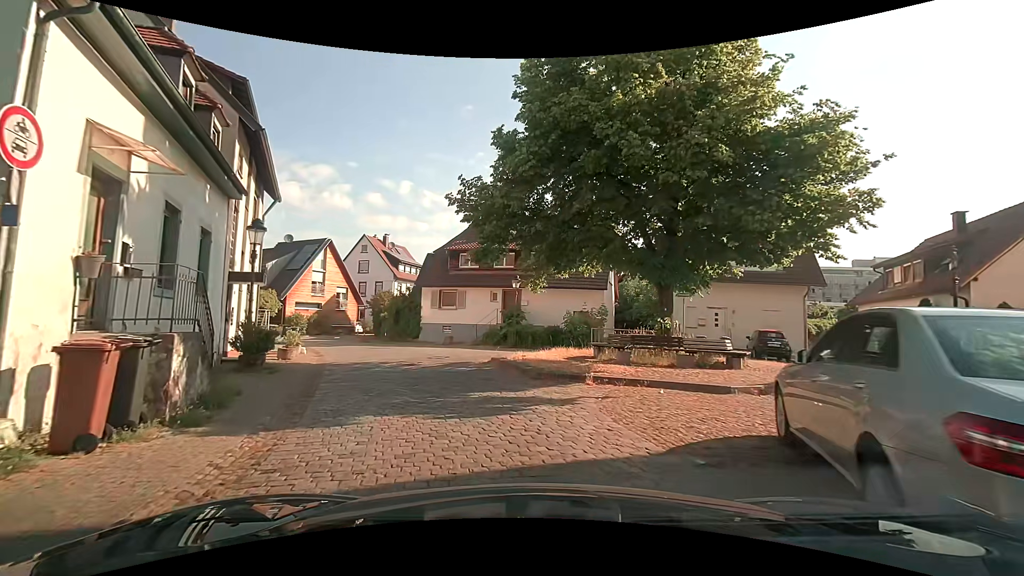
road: residential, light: Day
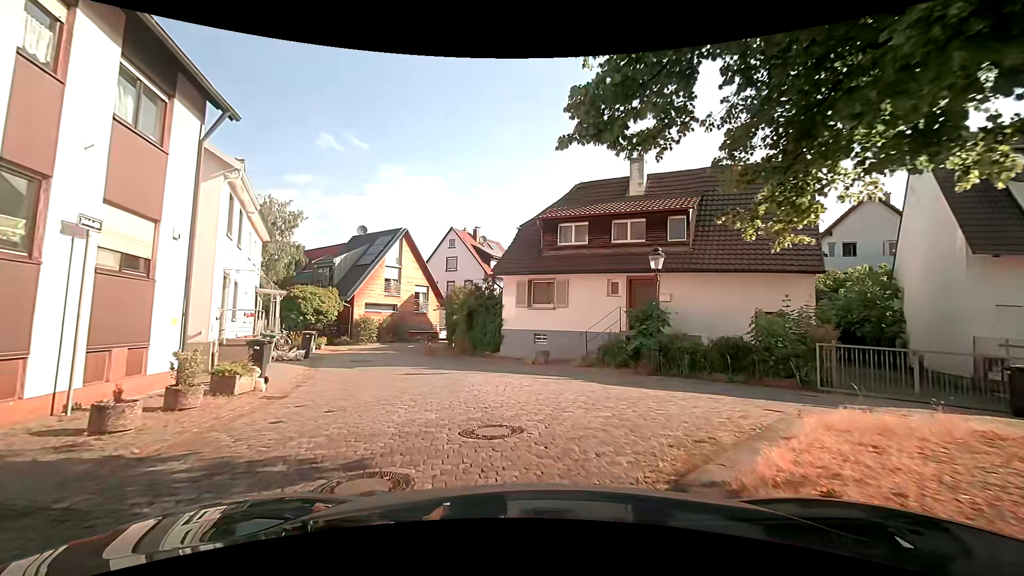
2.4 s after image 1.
(-1.1, +11.3) m; -12°
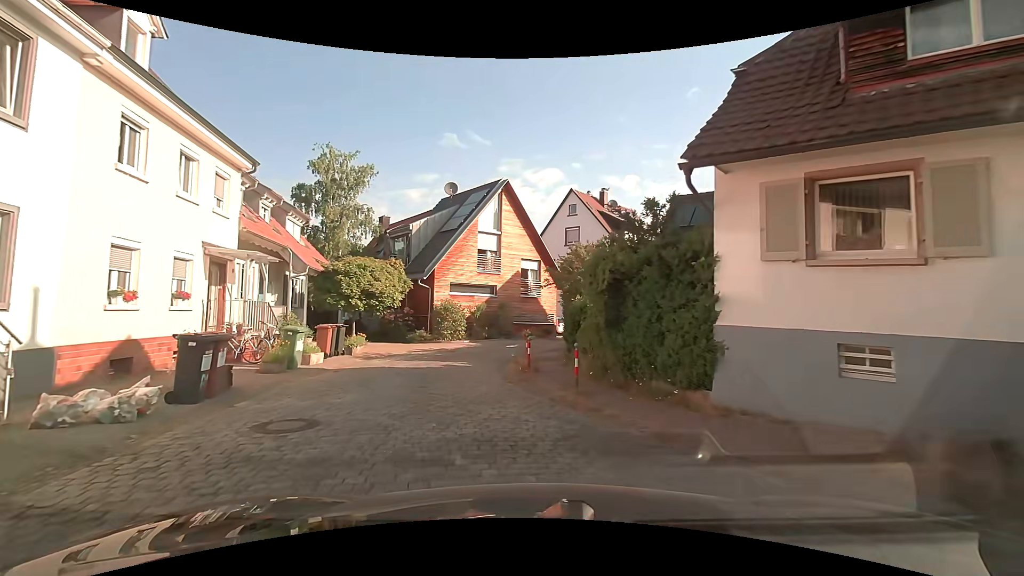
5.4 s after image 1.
(-1.7, +14.0) m; -14°
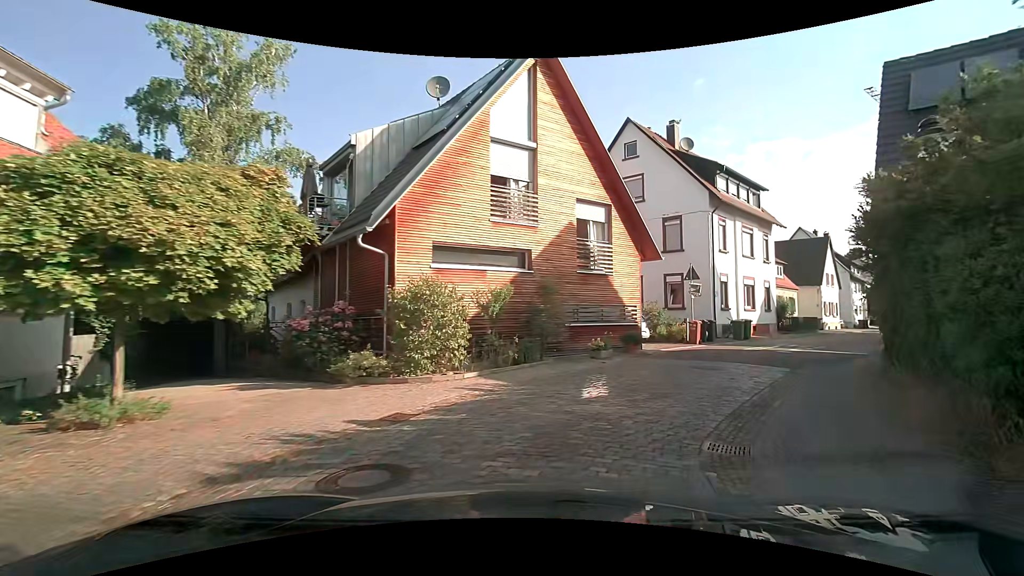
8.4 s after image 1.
(-2.0, +16.2) m; -3°
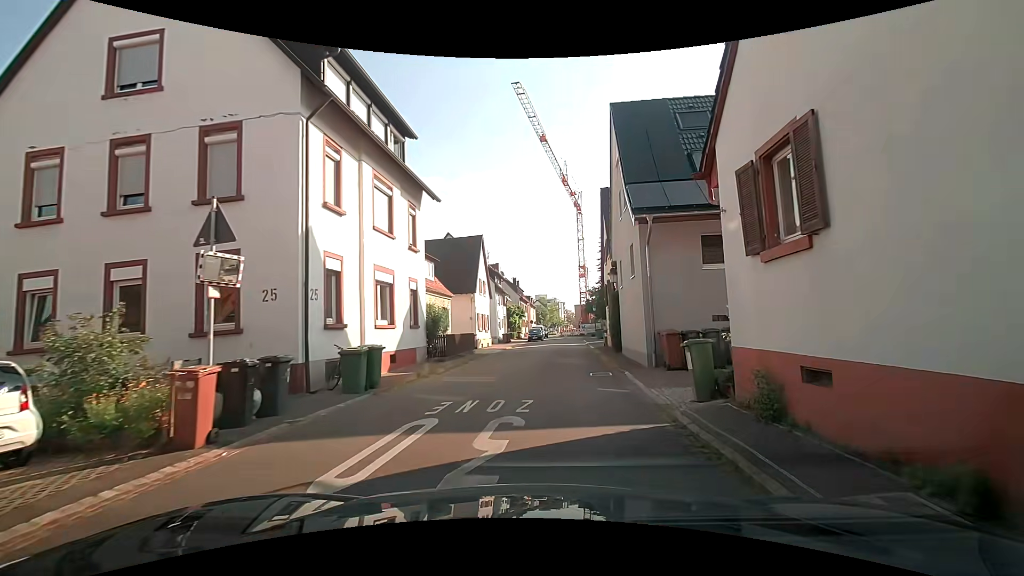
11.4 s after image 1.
(+6.6, +15.2) m; +40°
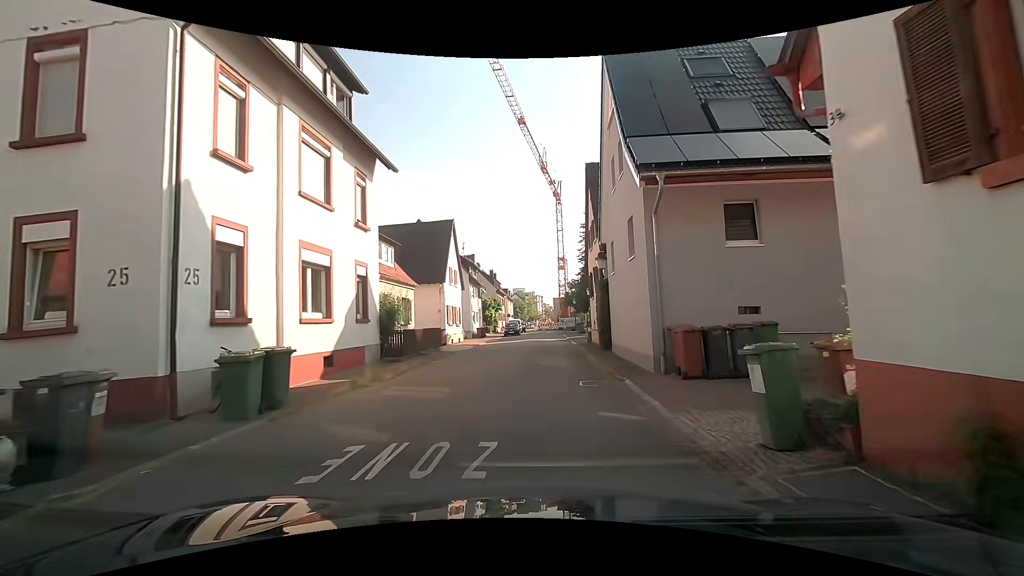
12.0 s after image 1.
(+0.1, +3.7) m; +2°
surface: asphalt
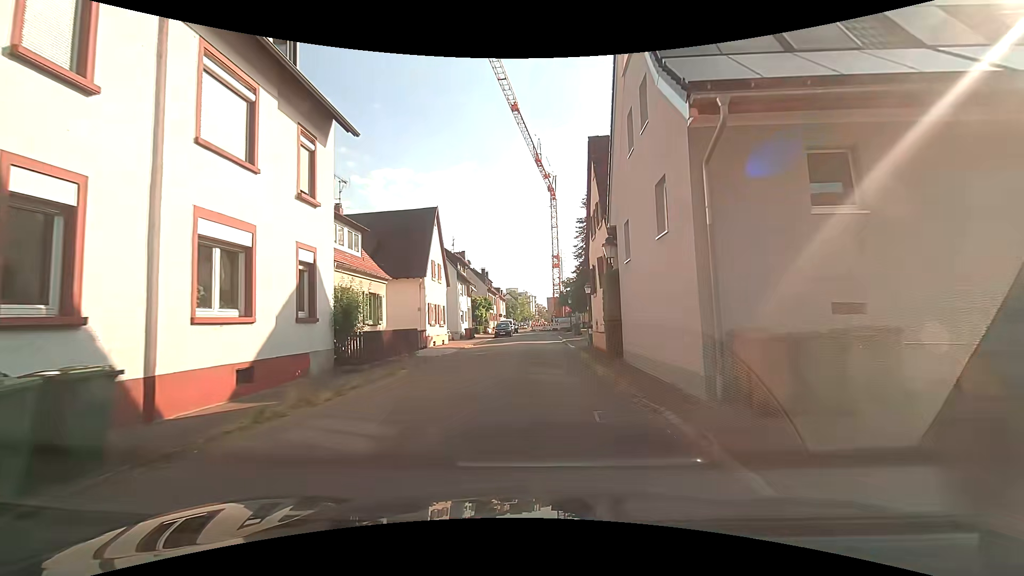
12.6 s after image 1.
(+0.1, +3.8) m; +1°
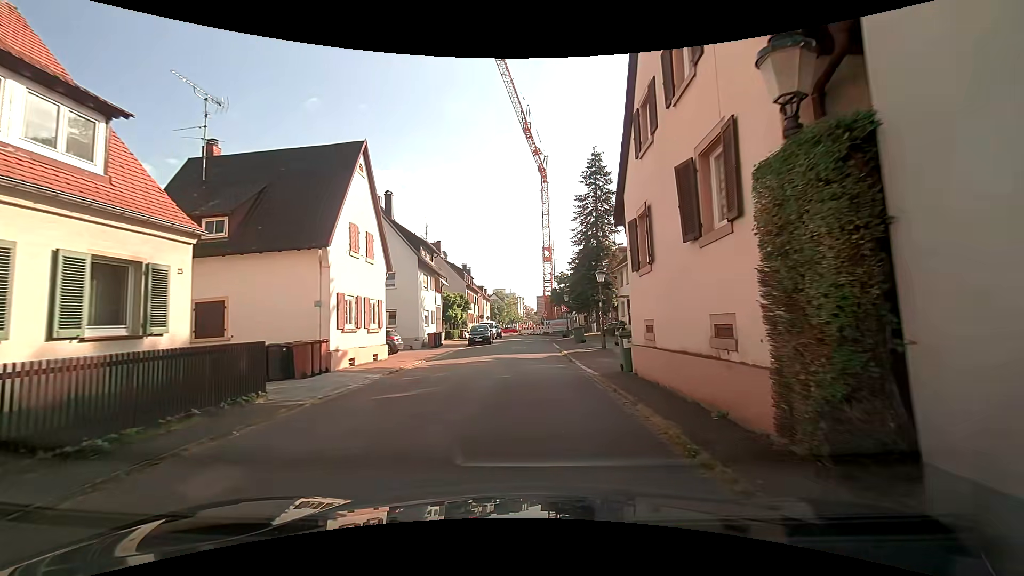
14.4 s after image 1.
(+0.3, +12.1) m; +2°
(0, +10) (0, +20) (0, +30) (0, +40) (+1, +50) (-1, +60) (-2, +70) (-3, +80) (-3, +90) (-2, +100) m
